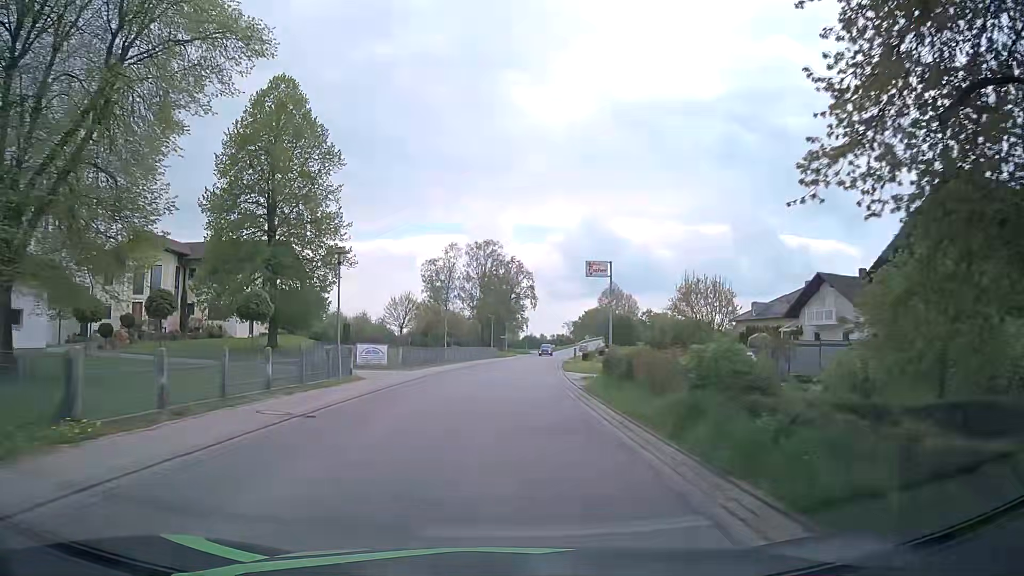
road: secondary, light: Day
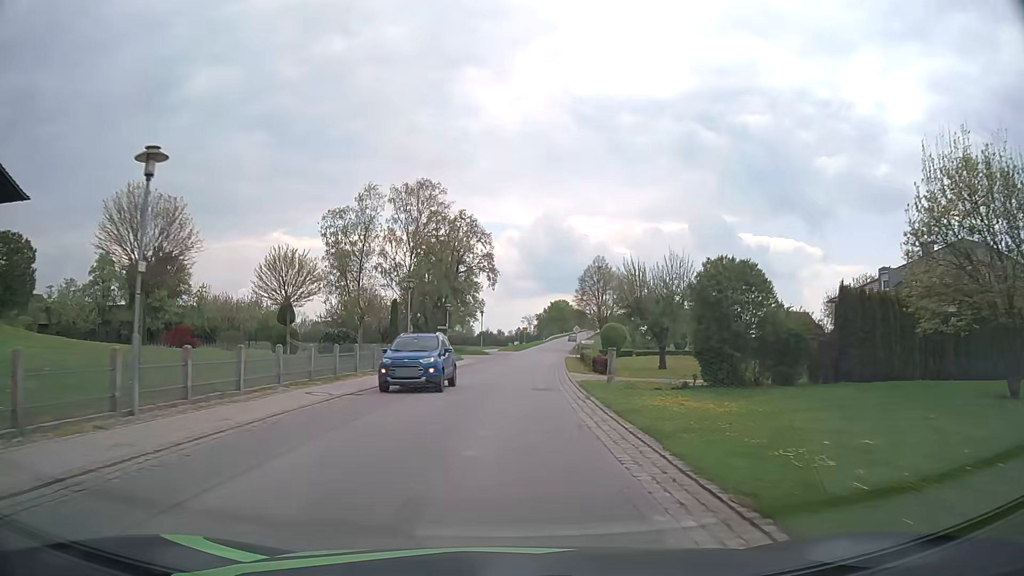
(+1.2, +37.1) m; +4°
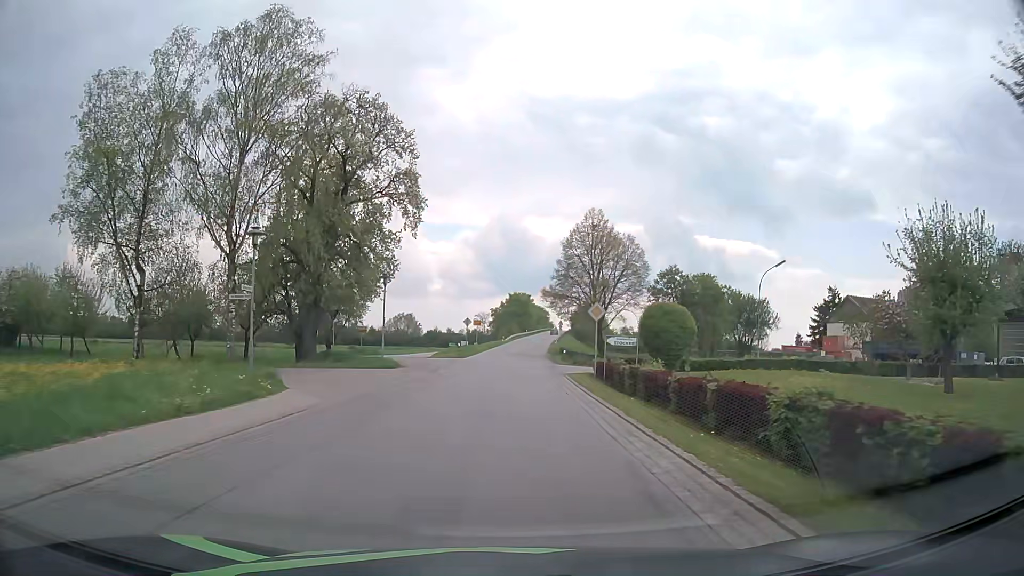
(+1.0, +37.4) m; +4°
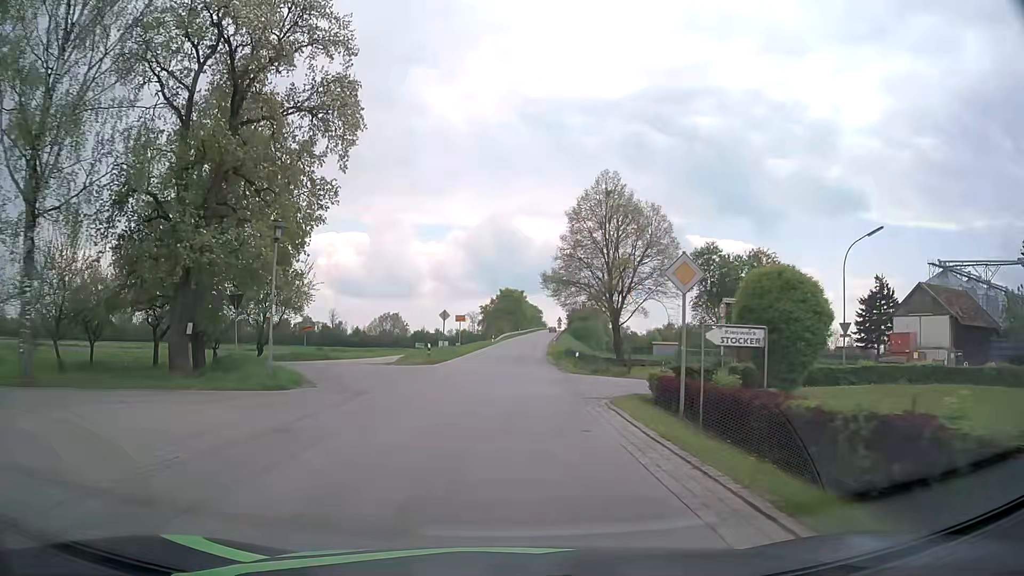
(+0.1, +15.0) m; +1°
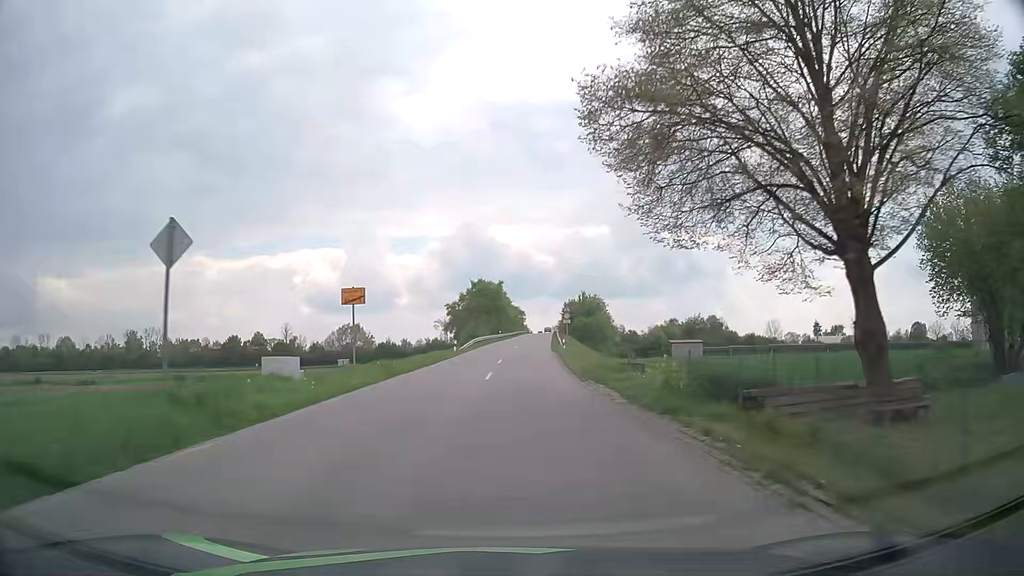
(+0.4, +38.2) m; +2°
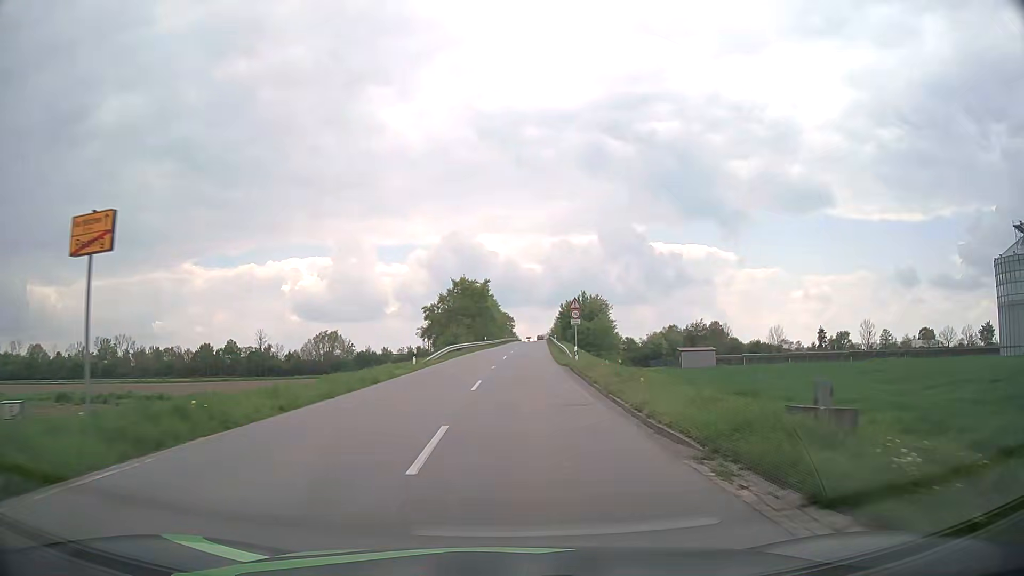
(+0.1, +16.3) m; +1°
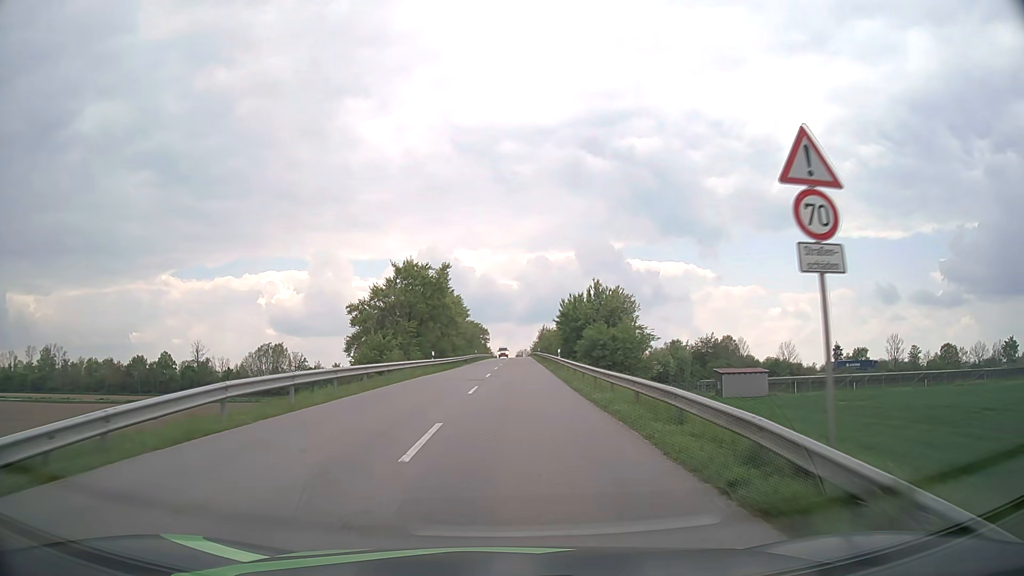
(+0.6, +35.4) m; +2°
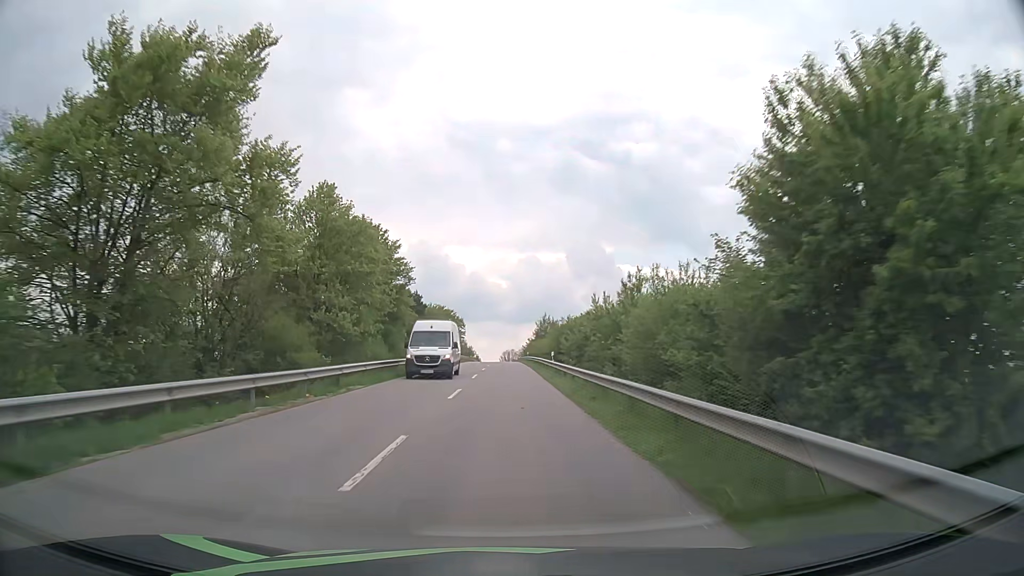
(+0.8, +50.2) m; +1°
